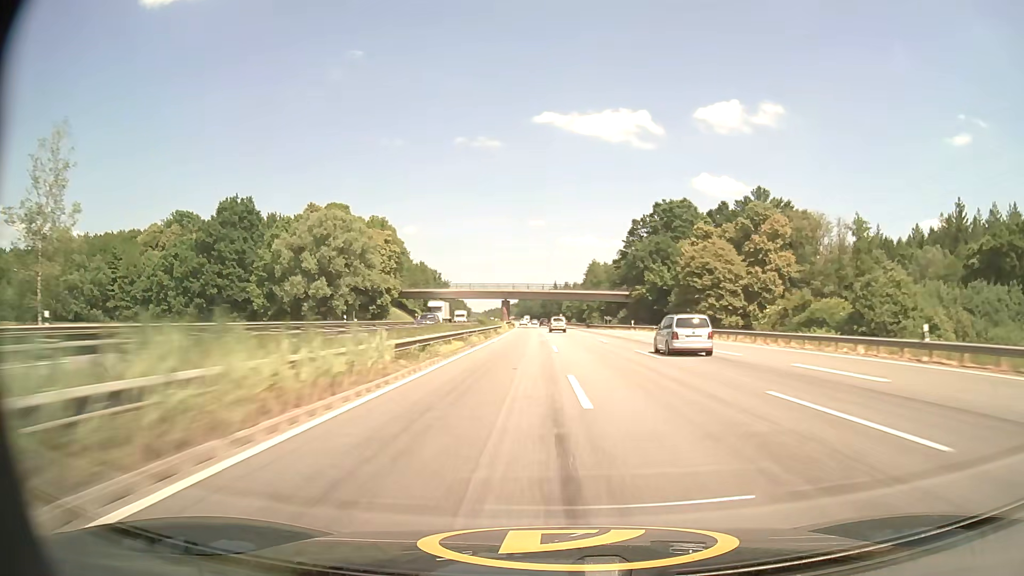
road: motorway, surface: asphalt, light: Day
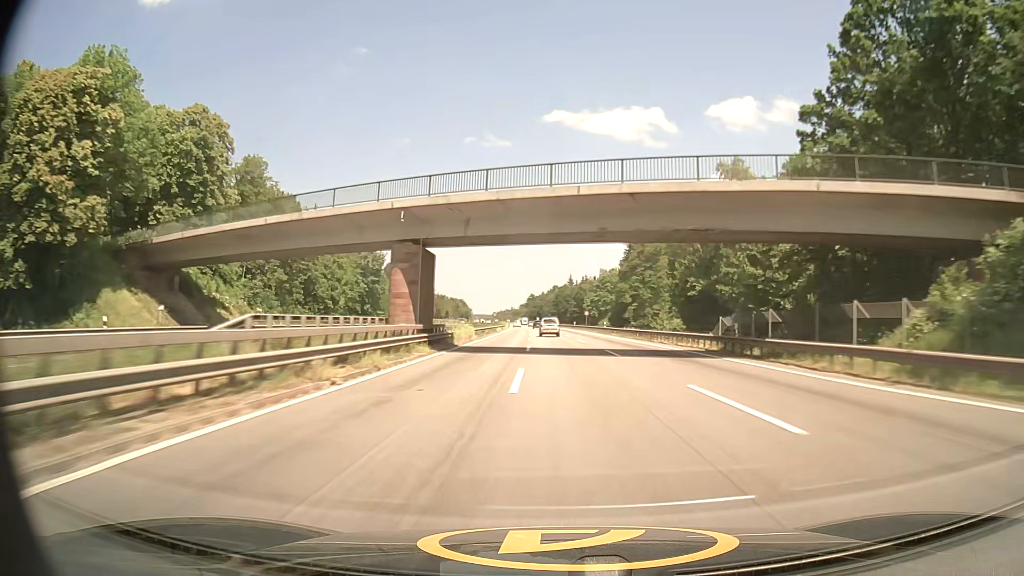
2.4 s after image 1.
(-1.0, +87.9) m; -1°
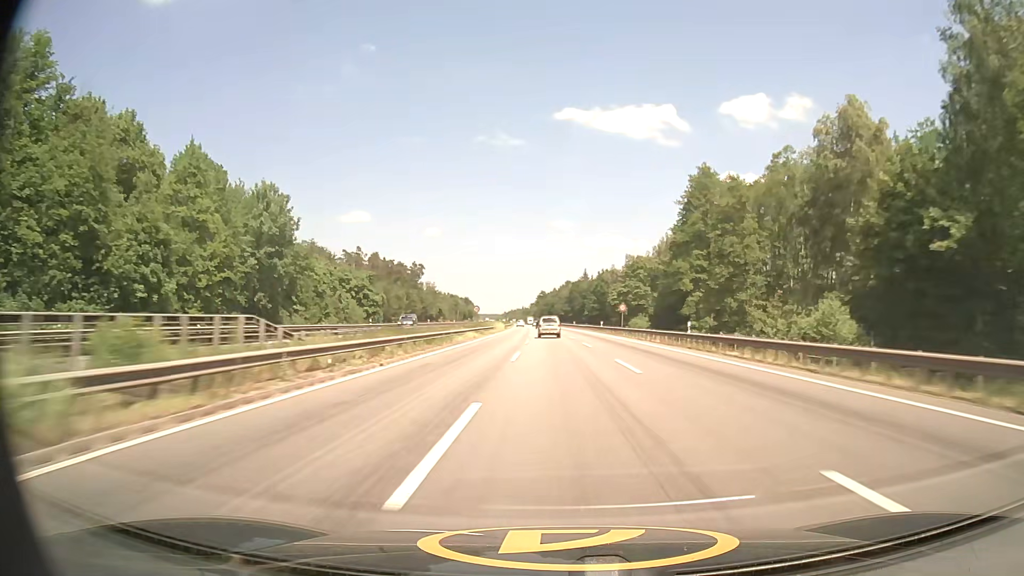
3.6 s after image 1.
(-0.3, +43.6) m; -1°
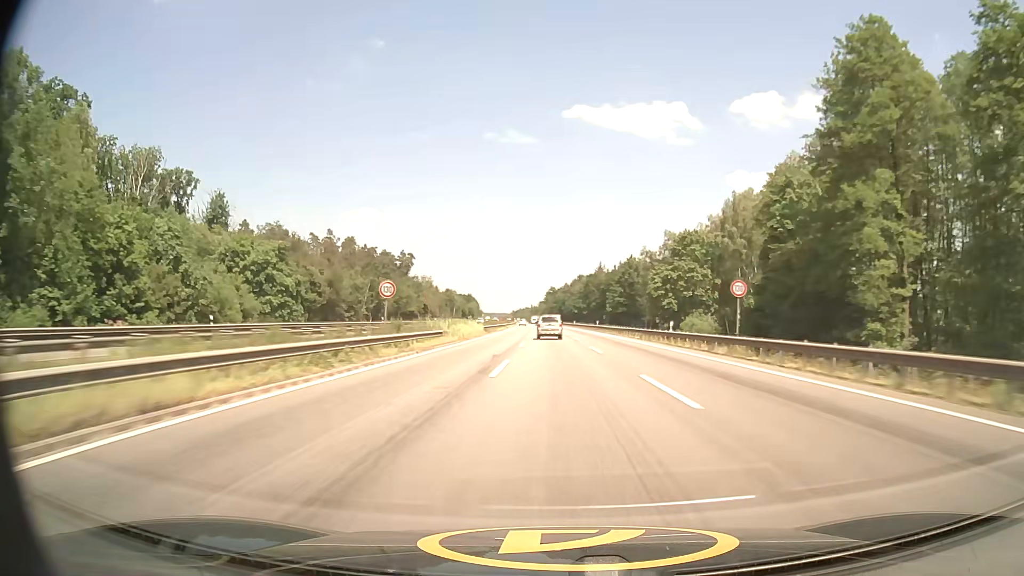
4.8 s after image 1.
(-0.6, +43.3) m; -1°
(0, +10) (0, +20) (0, +30) (0, +40) (0, +50) (0, +60) (-1, +70) (-1, +80) (-1, +90) (-1, +100) m
